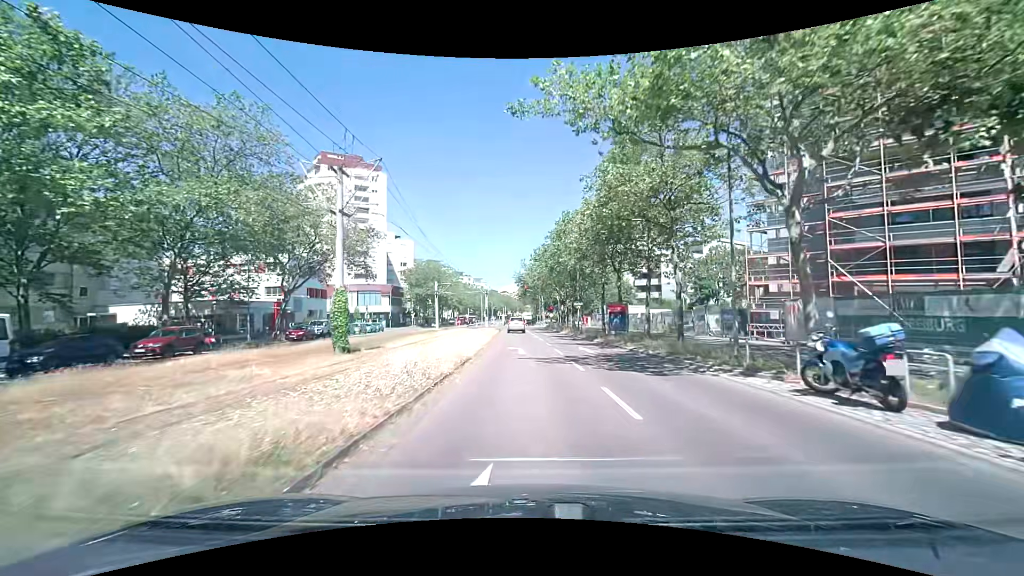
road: tertiary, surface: asphalt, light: Day
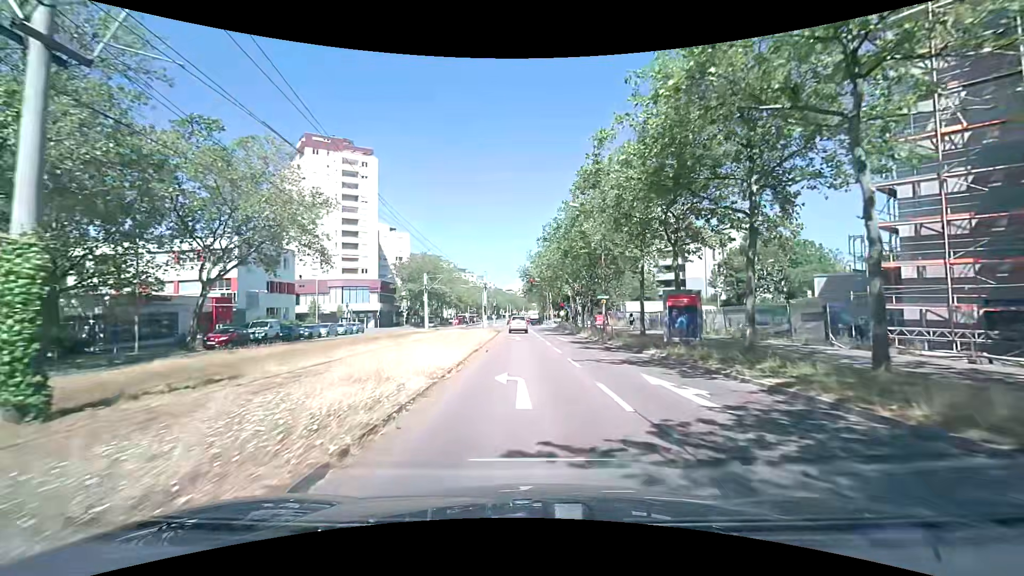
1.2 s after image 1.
(0.0, +12.3) m; -1°
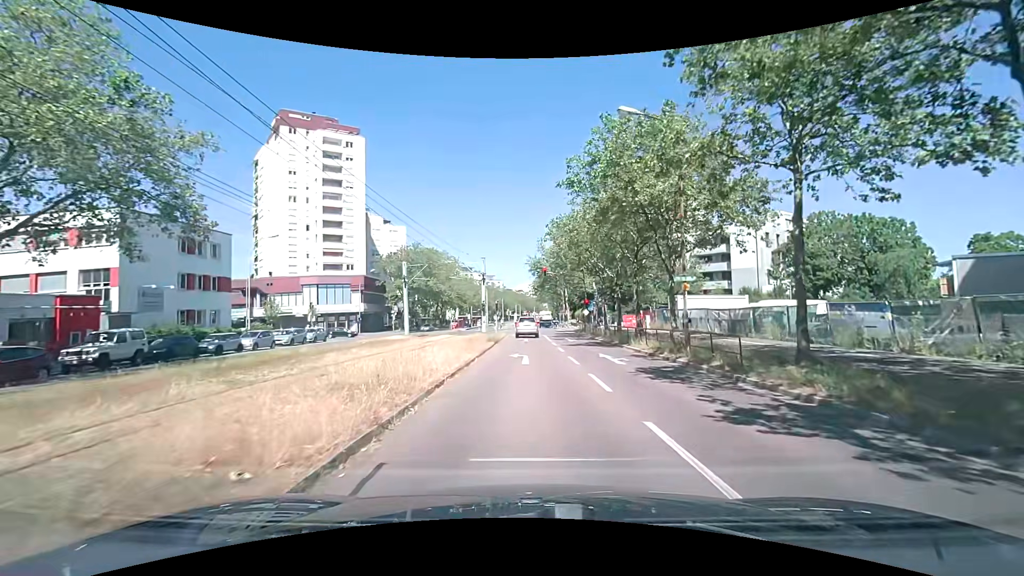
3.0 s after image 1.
(-0.1, +16.0) m; 0°
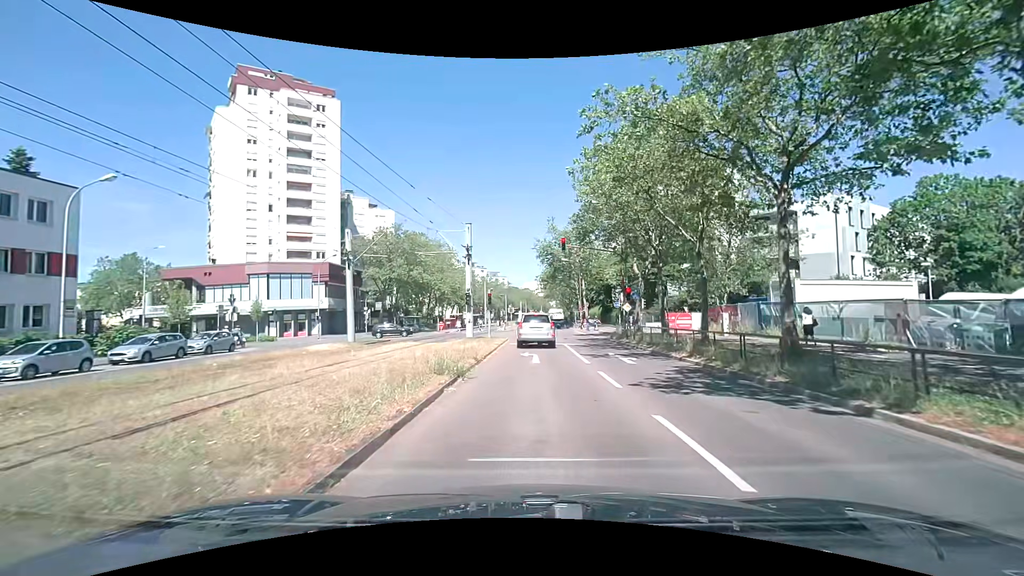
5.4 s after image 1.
(-0.4, +17.2) m; -2°
